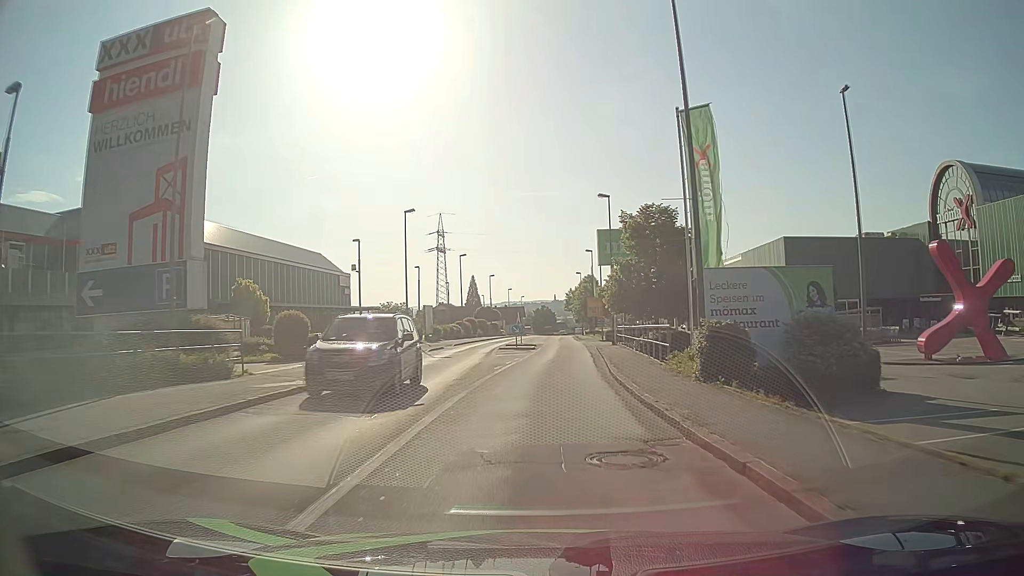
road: tertiary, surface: asphalt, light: Day
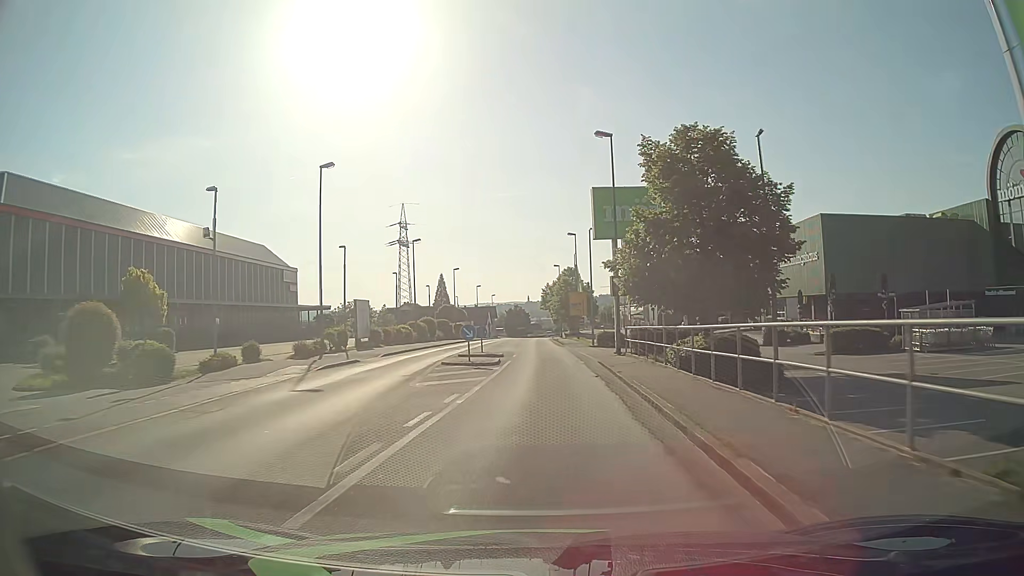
(+0.3, +15.2) m; +2°
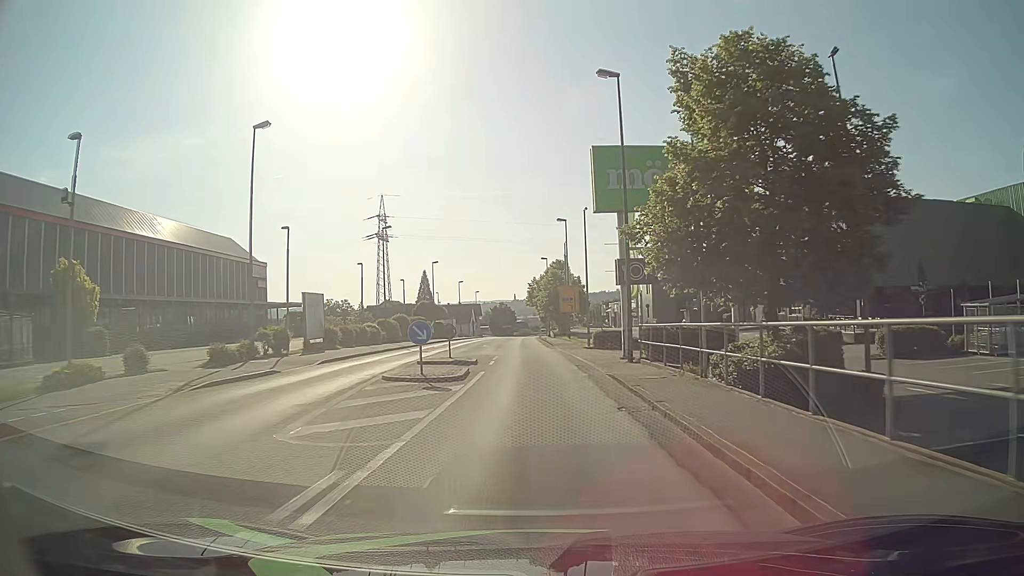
(+0.1, +7.6) m; +1°
(0, +10) (0, +20) (0, +30) (-1, +40) (-1, +50) (-1, +60) (-1, +70) (-1, +80) (-1, +90) (-1, +100) m
